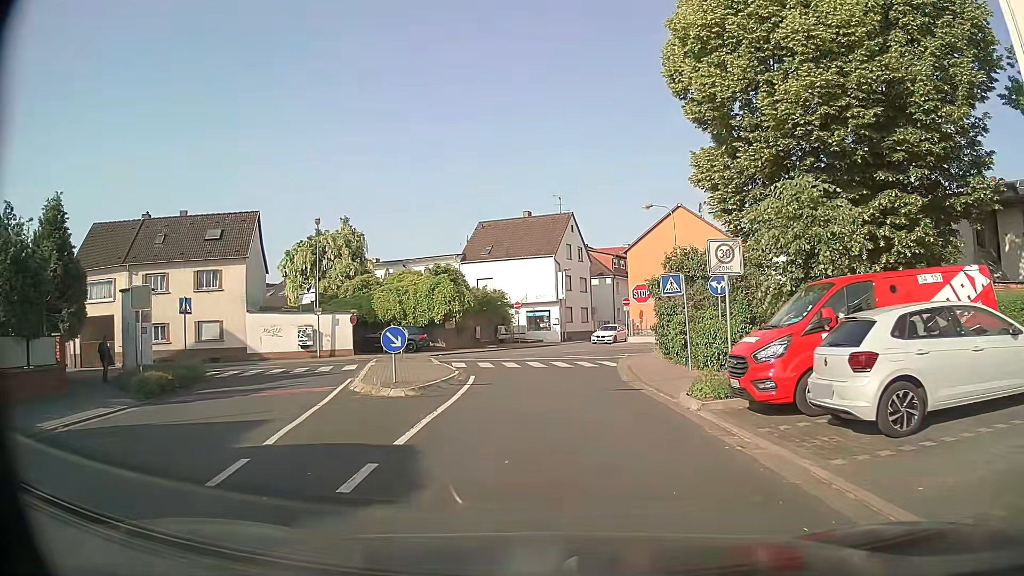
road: residential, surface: asphalt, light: Day
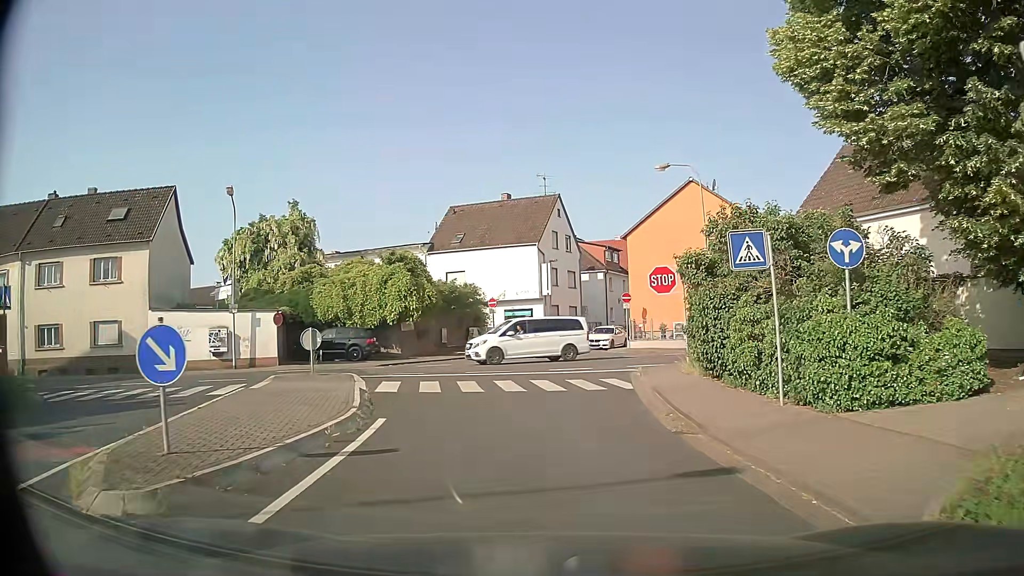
(+0.3, +9.3) m; +2°
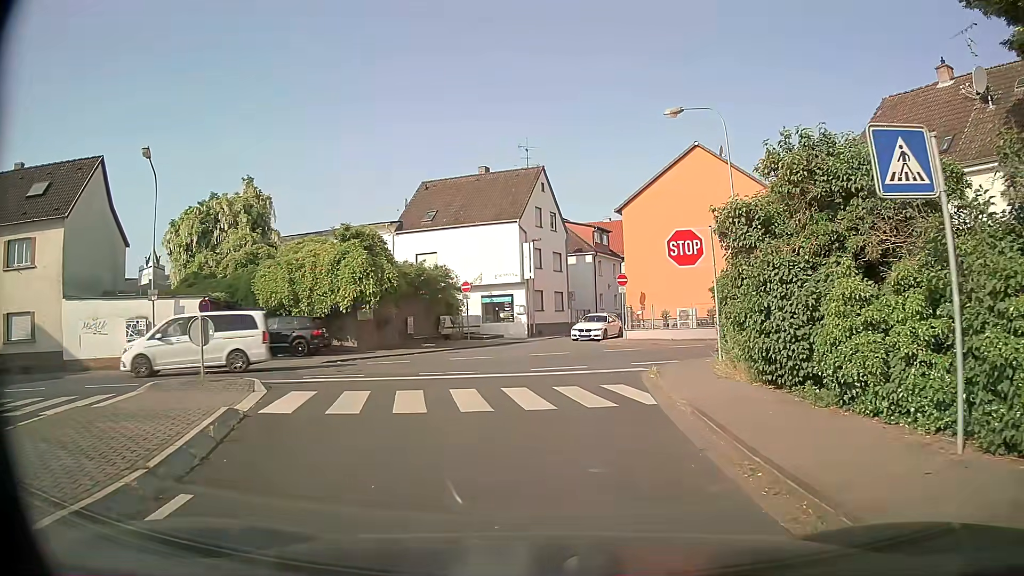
(+0.1, +5.7) m; +1°
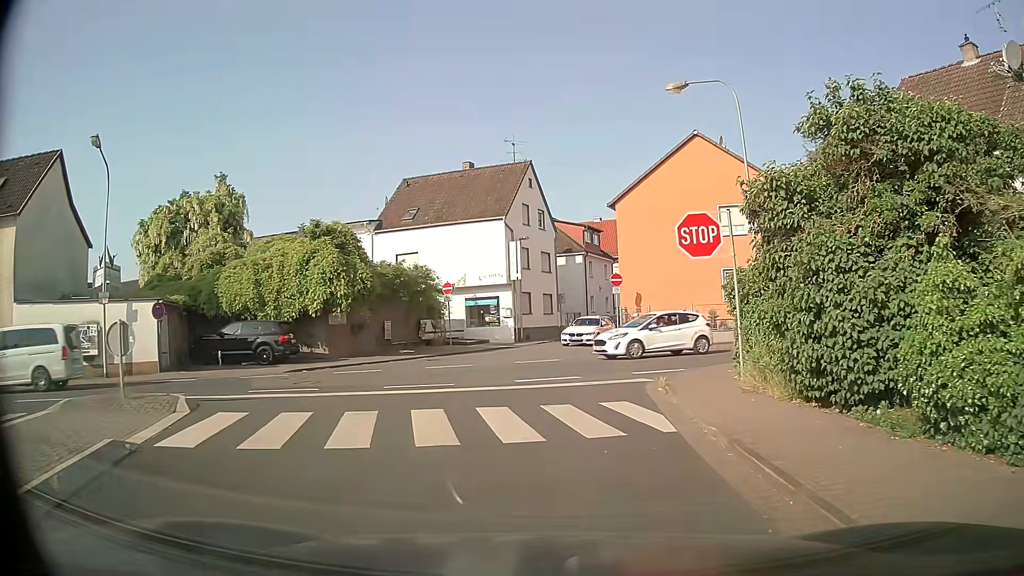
(0.0, +2.6) m; 0°
